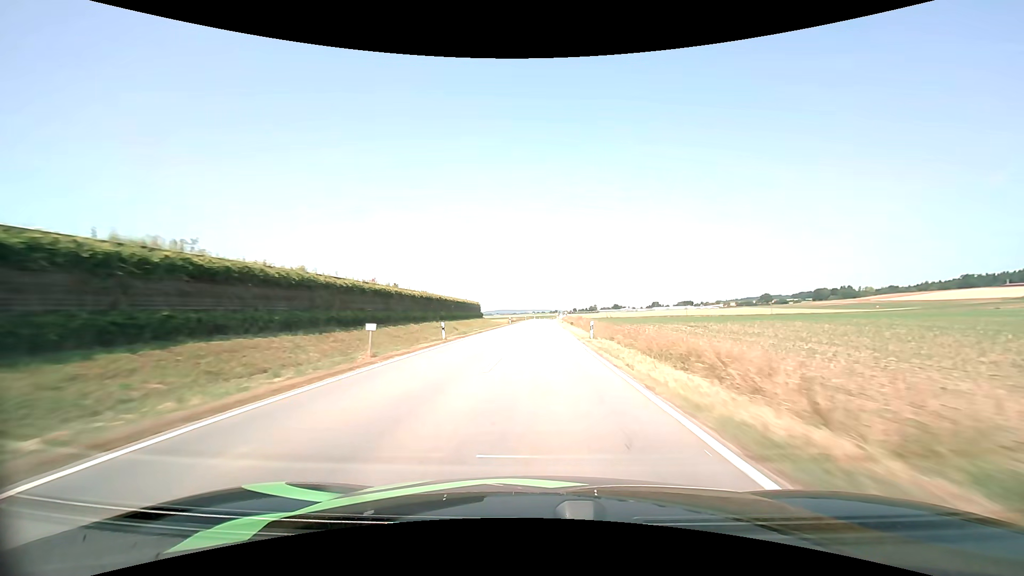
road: tertiary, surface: asphalt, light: Day
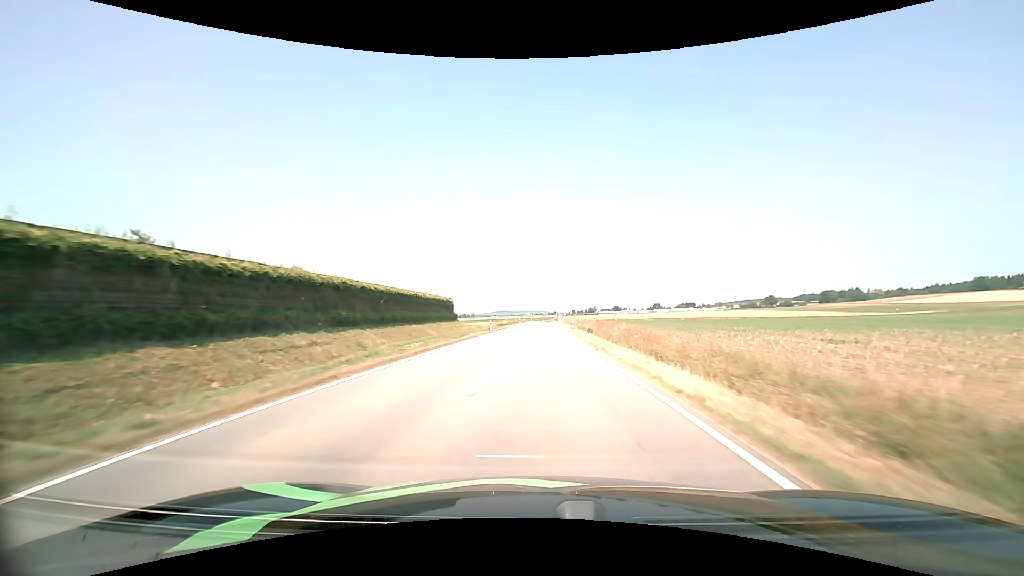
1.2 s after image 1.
(0.0, +28.0) m; 0°
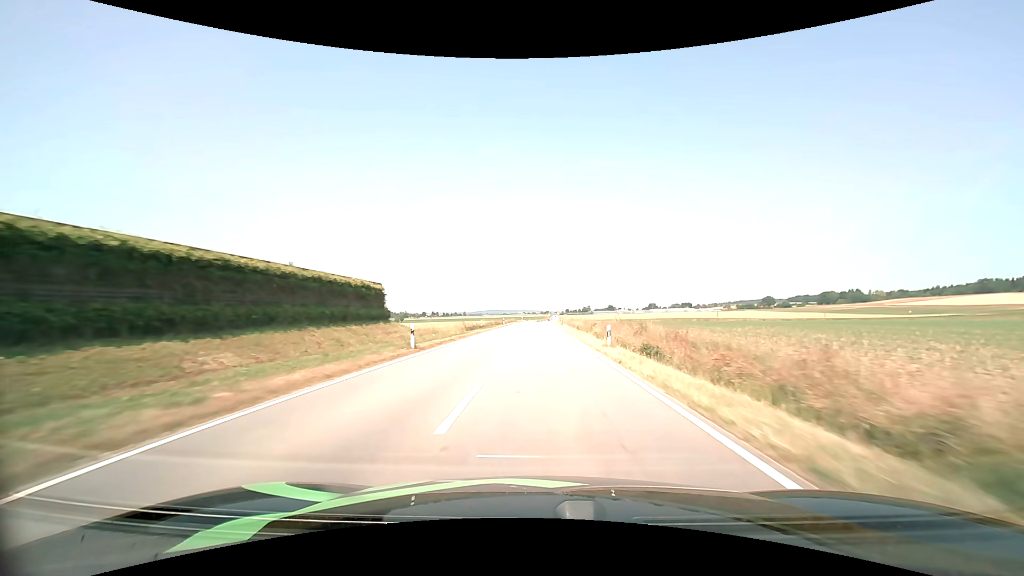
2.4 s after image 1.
(+0.2, +27.5) m; +1°
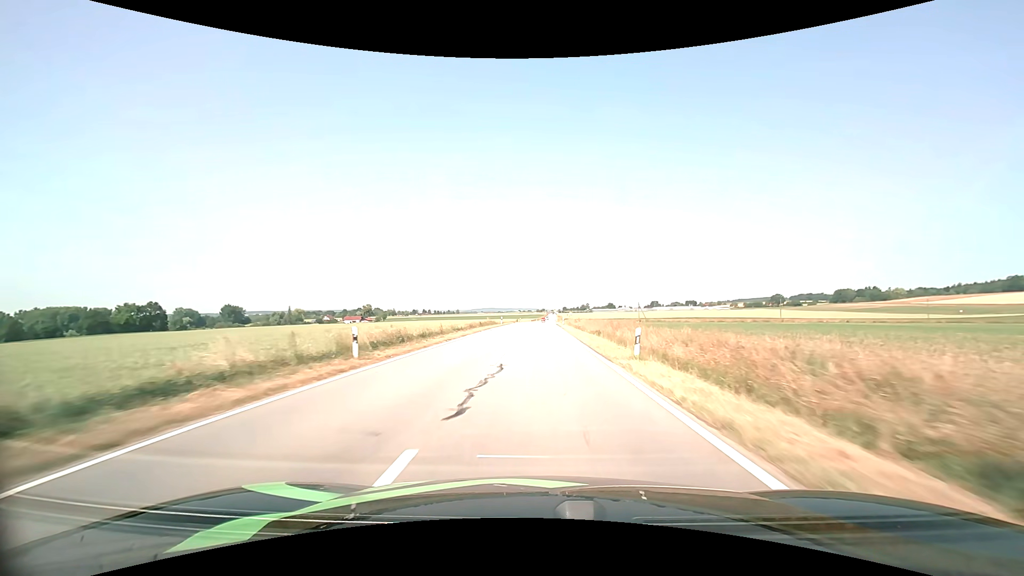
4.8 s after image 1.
(+0.3, +54.7) m; +1°
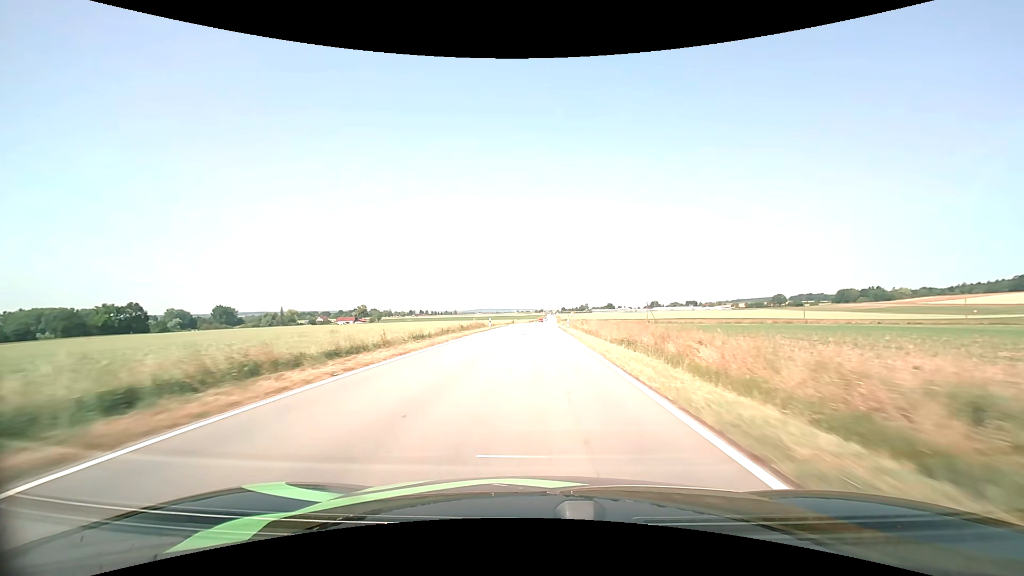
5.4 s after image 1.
(0.0, +13.5) m; 0°
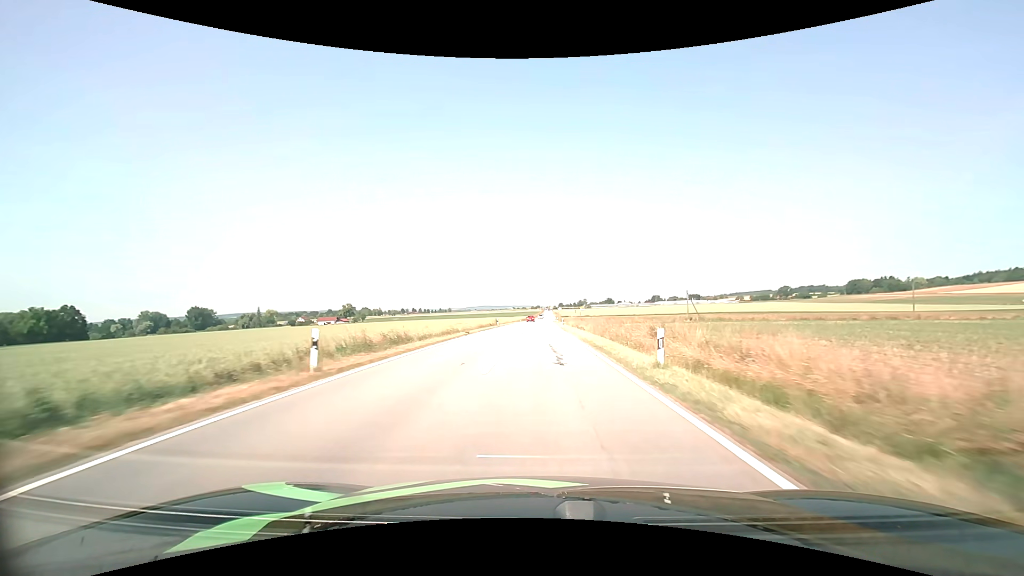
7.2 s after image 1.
(+0.1, +38.6) m; 0°
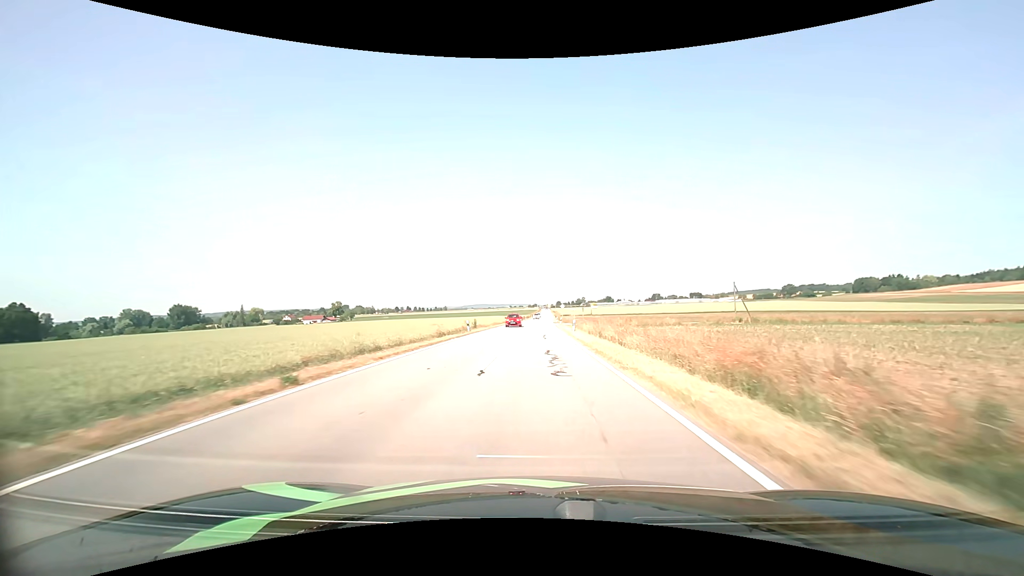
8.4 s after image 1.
(+0.1, +23.8) m; 0°
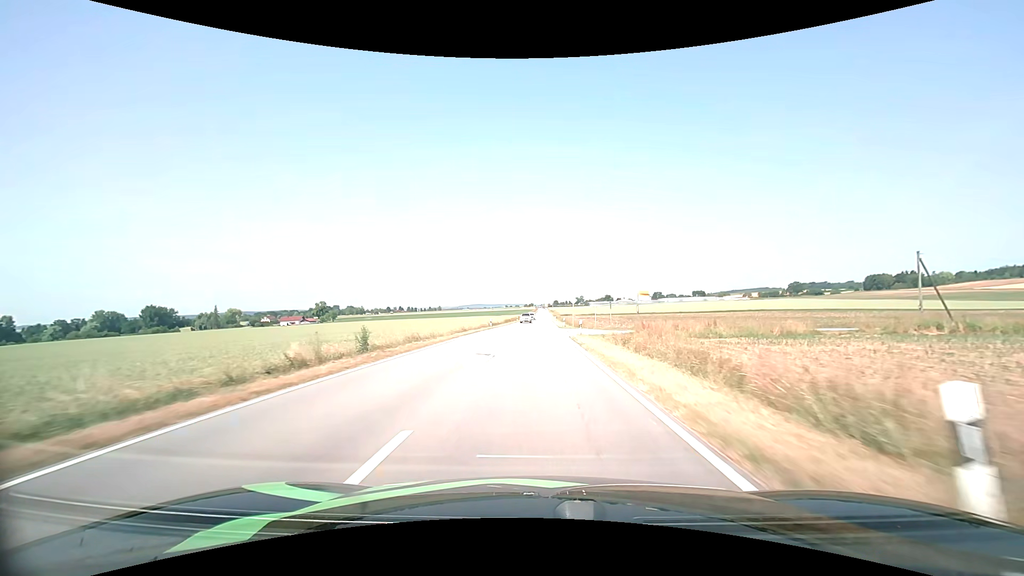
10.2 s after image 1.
(+0.2, +34.7) m; 0°
(0, +10) (0, +20) (0, +30) (0, +40) (0, +50) (0, +60) (0, +70) (0, +80) (+1, +90) (+1, +100) m
